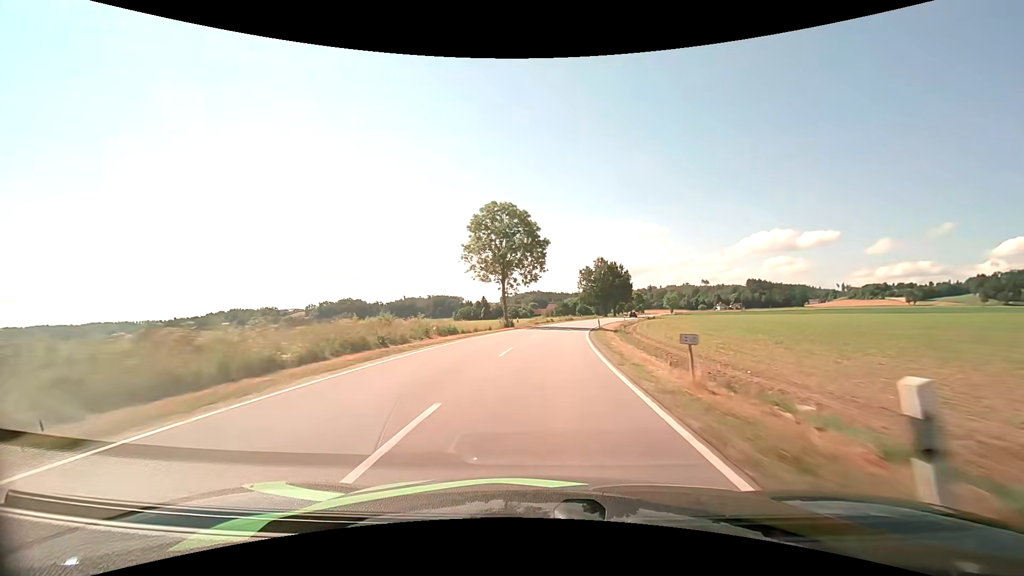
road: tertiary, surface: asphalt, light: Day
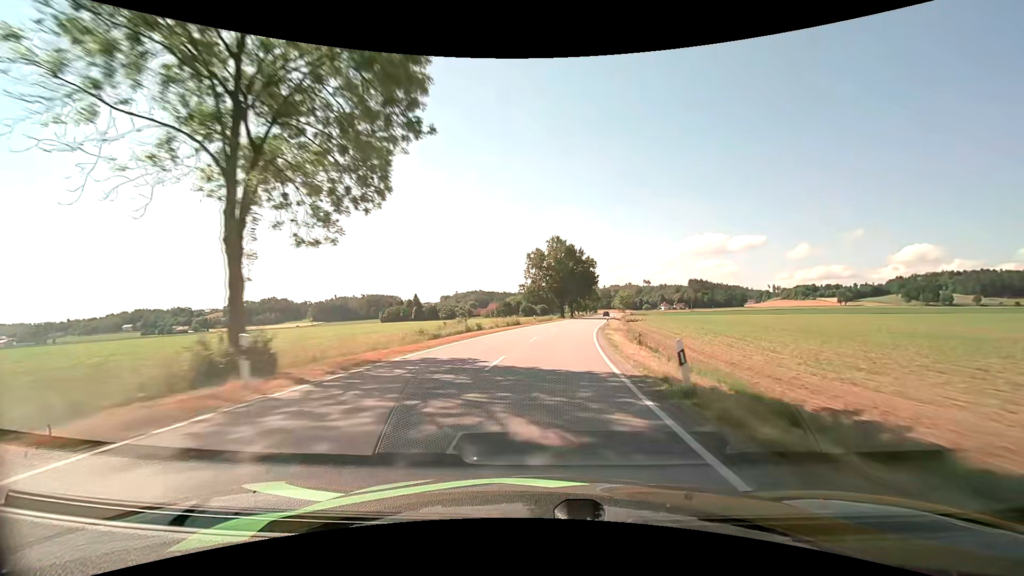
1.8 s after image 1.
(+2.2, +39.5) m; +6°
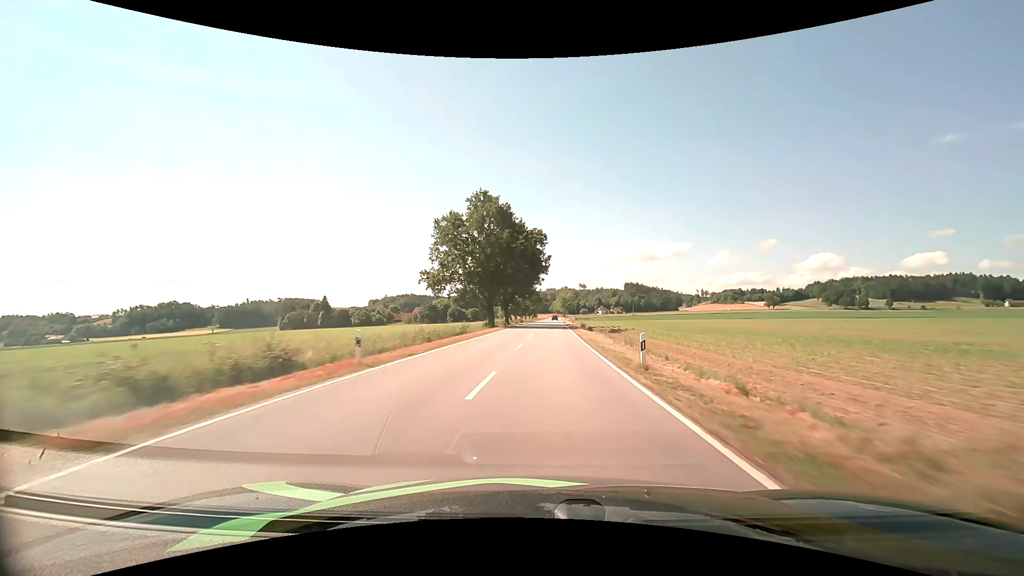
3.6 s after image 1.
(+3.0, +39.9) m; +8°
